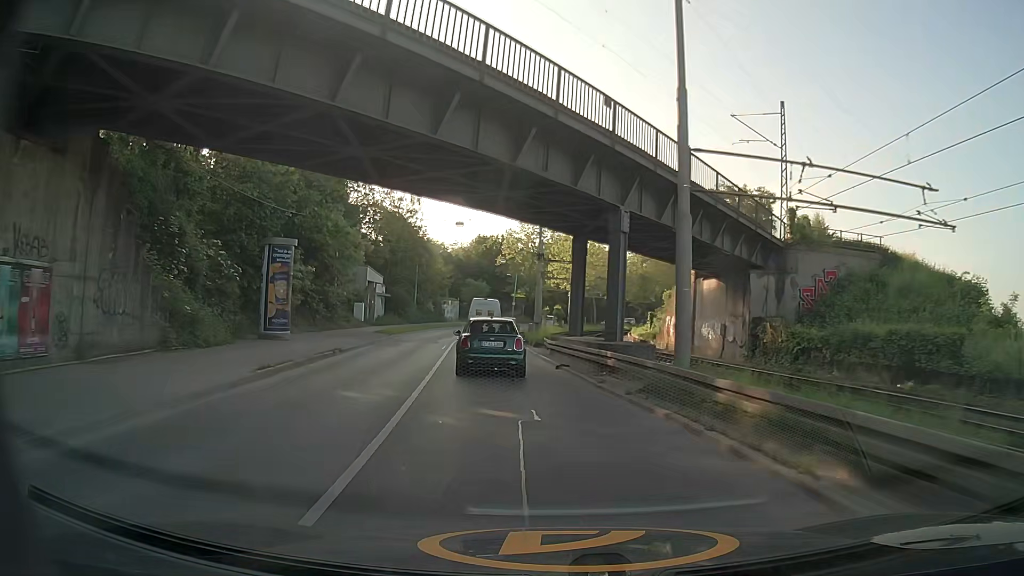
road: secondary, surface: asphalt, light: Day
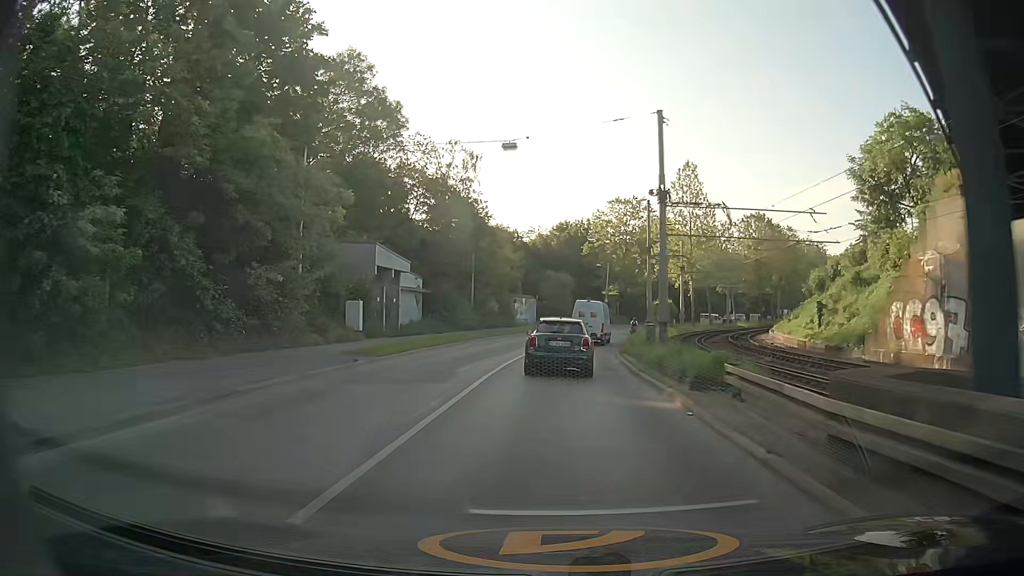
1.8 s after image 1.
(-1.7, +21.8) m; -6°
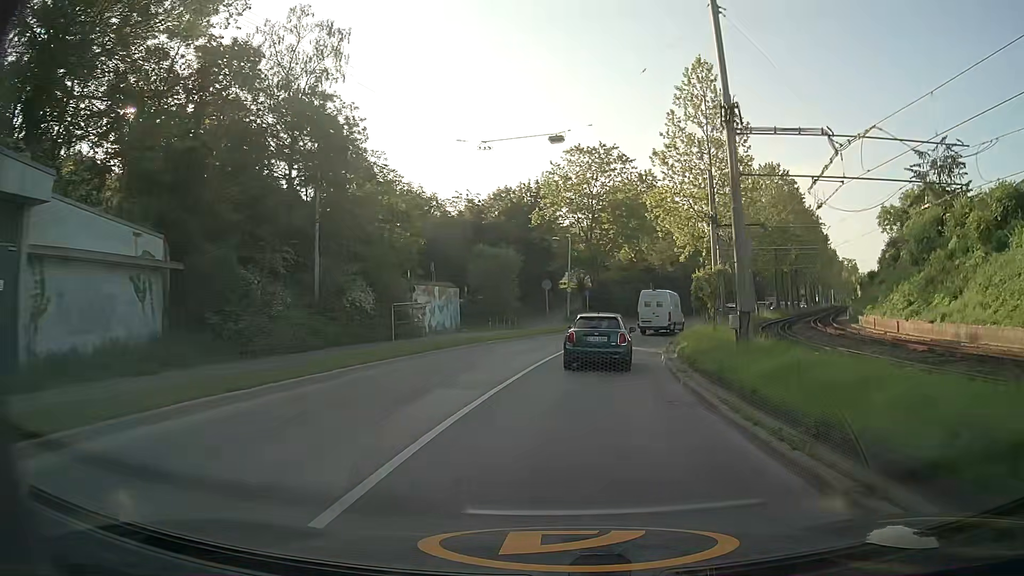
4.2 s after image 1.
(-0.3, +29.9) m; +3°
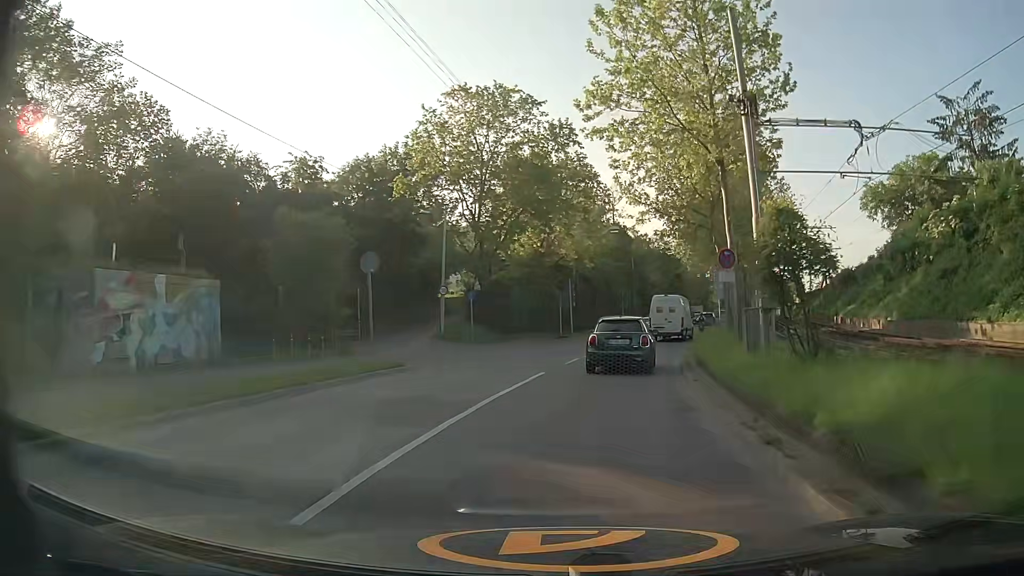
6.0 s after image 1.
(+1.3, +22.3) m; +8°
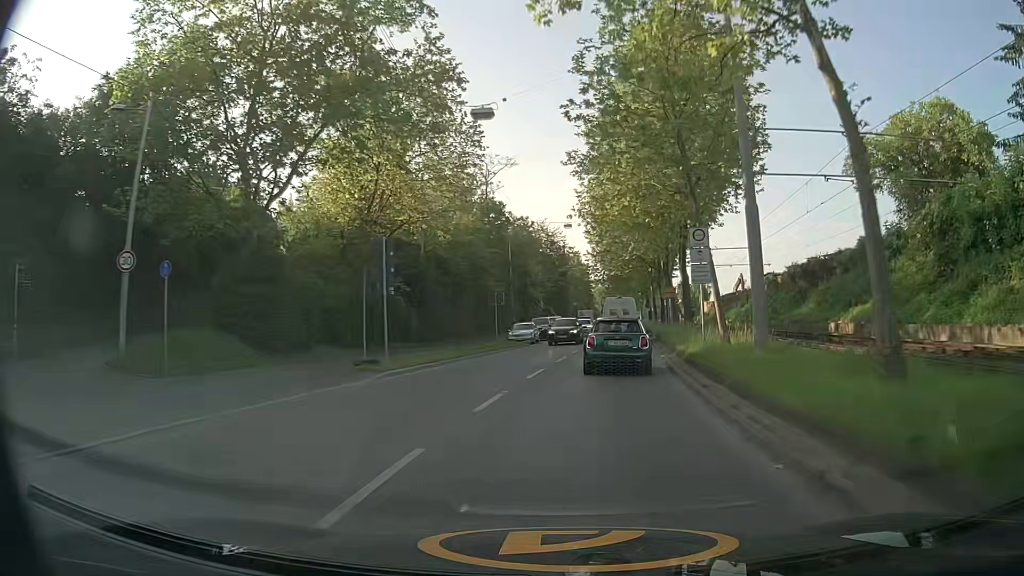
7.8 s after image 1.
(+2.1, +22.4) m; +11°
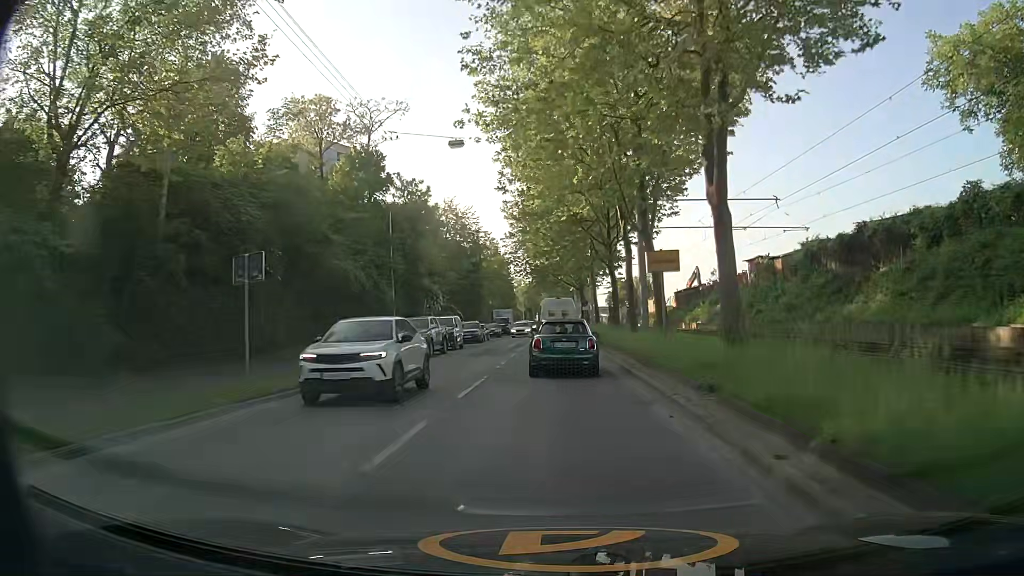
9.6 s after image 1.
(+1.6, +21.9) m; +6°
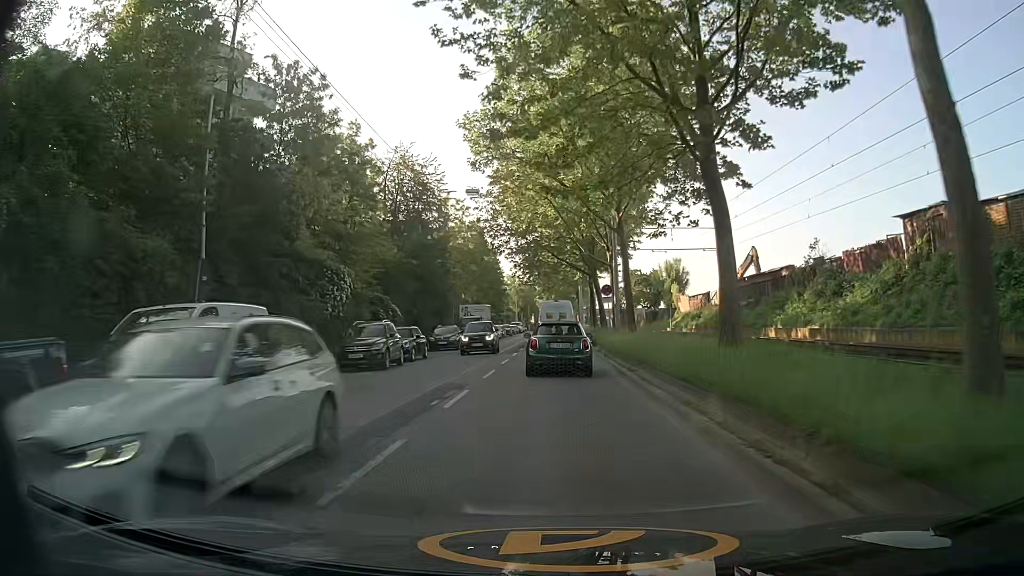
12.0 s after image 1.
(+0.2, +27.4) m; 0°
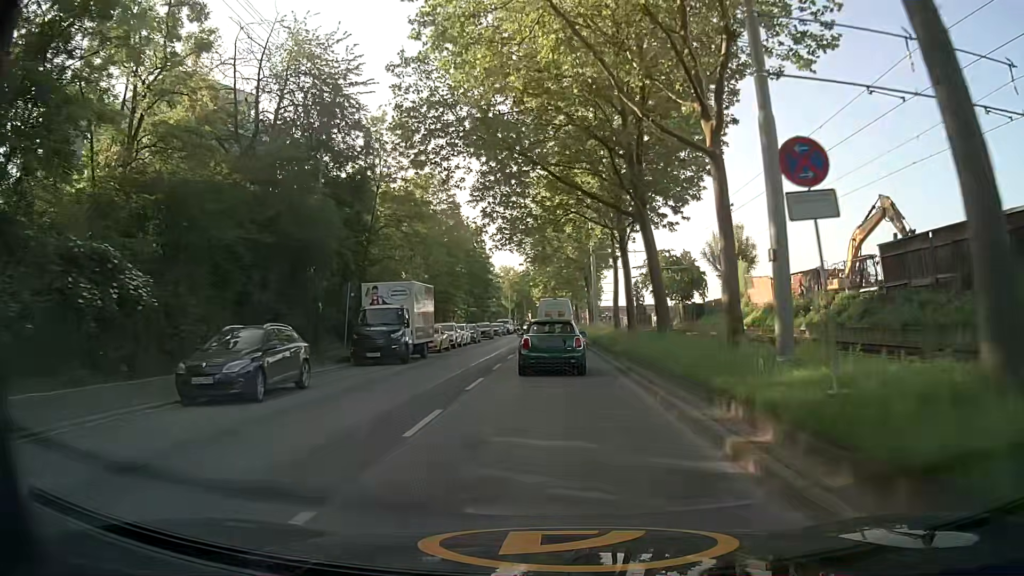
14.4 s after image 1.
(0.0, +27.6) m; 0°
(0, +10) (0, +20) (0, +30) (0, +40) (0, +50) (0, +60) (0, +70) (0, +80) (0, +90) (0, +100) m
